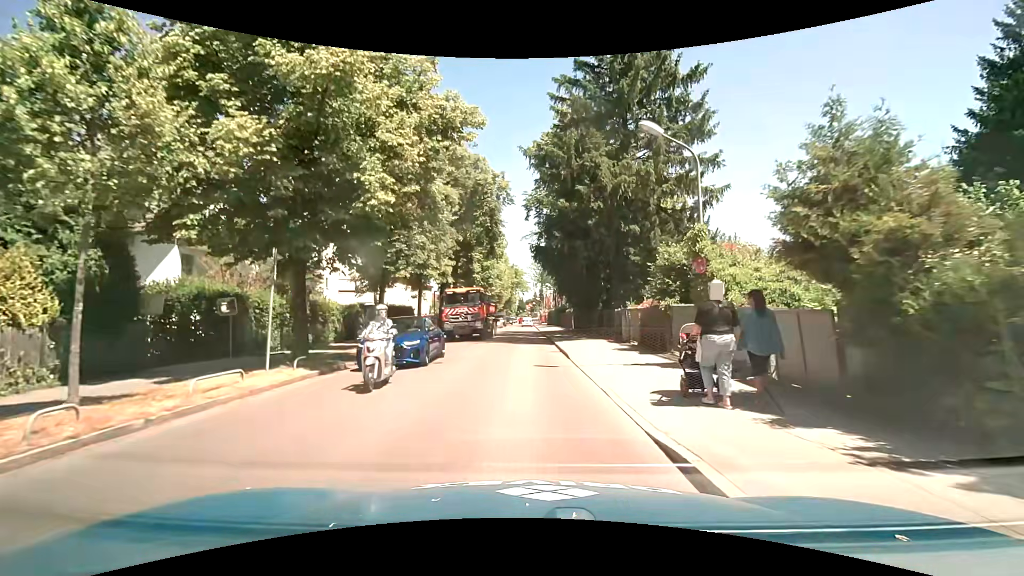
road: tertiary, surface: asphalt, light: Day
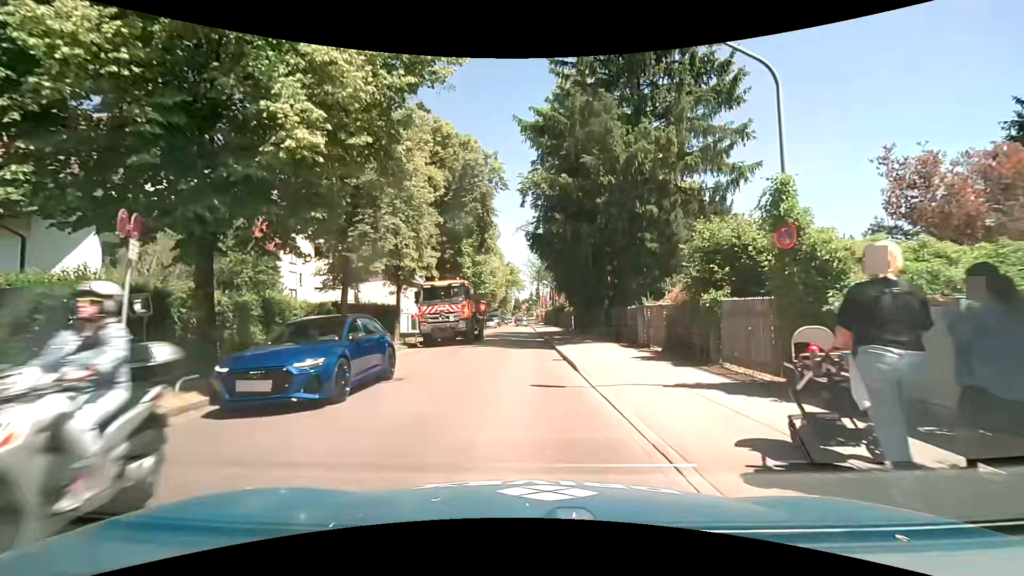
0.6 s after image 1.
(0.0, +4.3) m; +1°
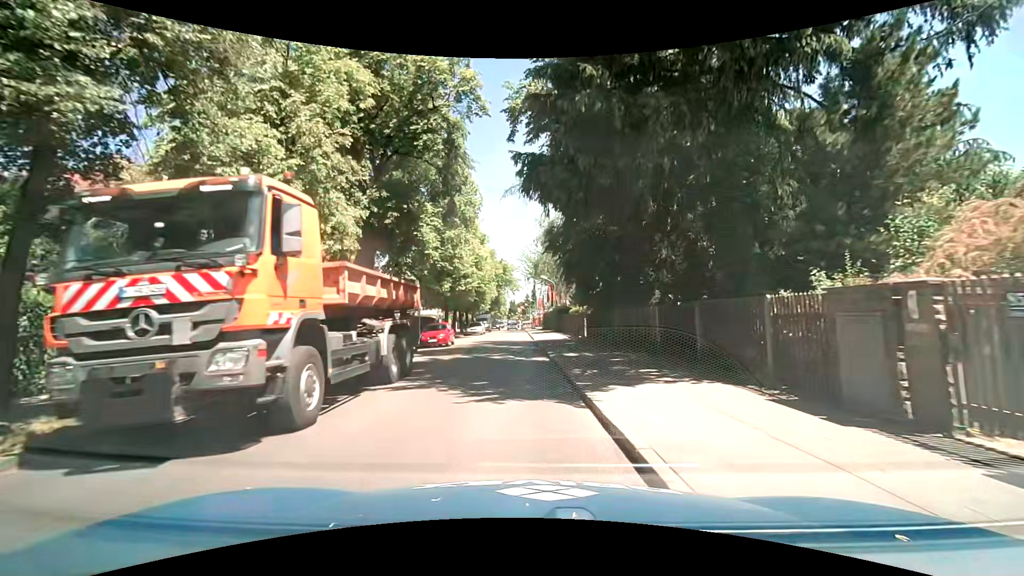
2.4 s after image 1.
(+0.1, +12.6) m; 0°
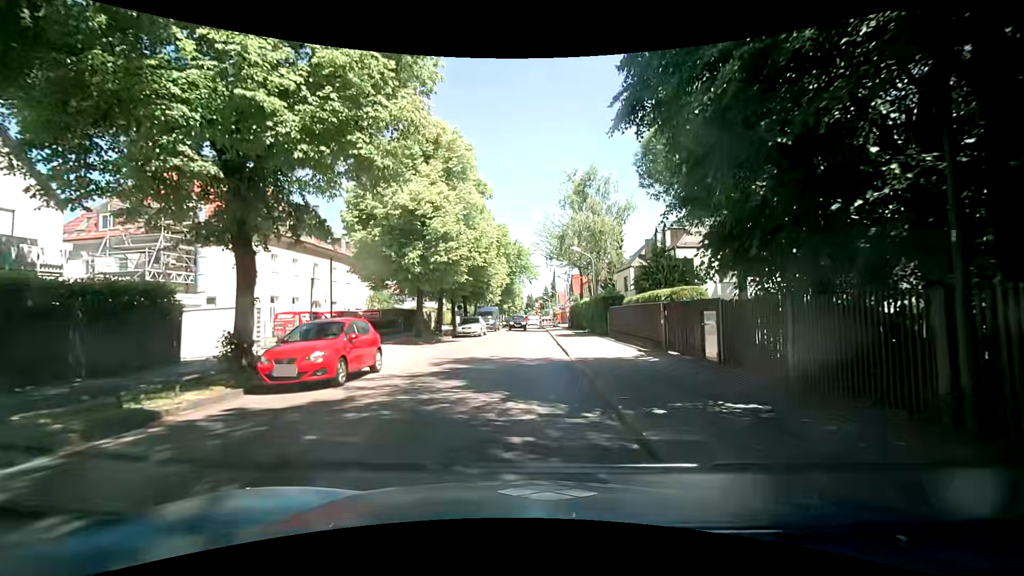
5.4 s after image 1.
(-0.1, +18.8) m; 0°
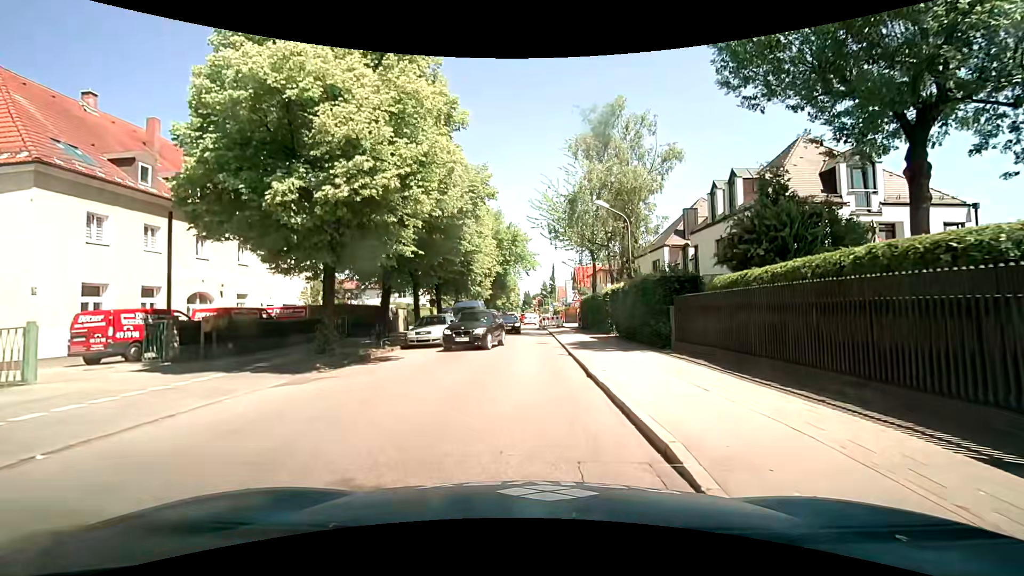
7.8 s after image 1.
(-0.3, +13.3) m; 0°
